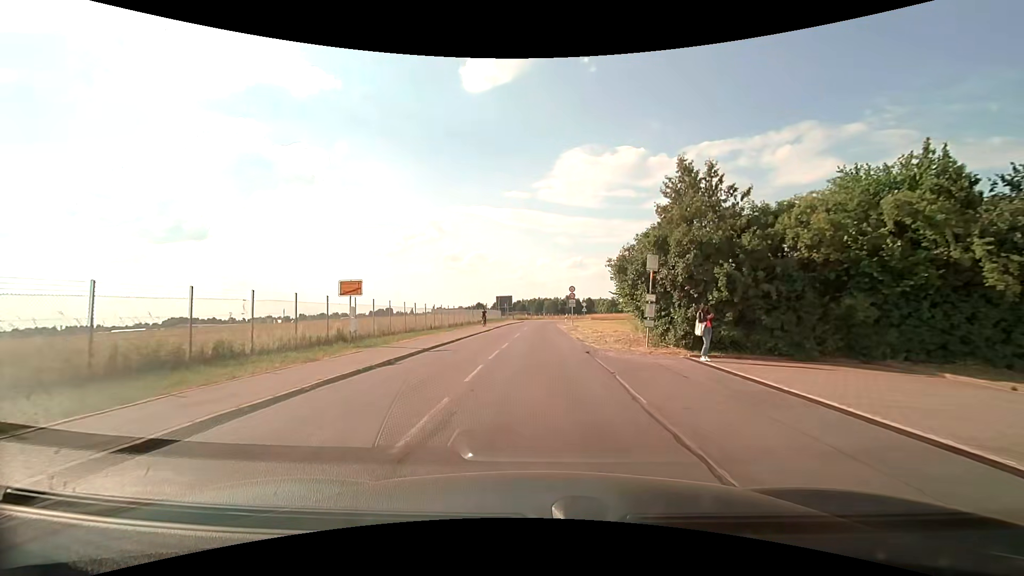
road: unclassified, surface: asphalt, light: Day
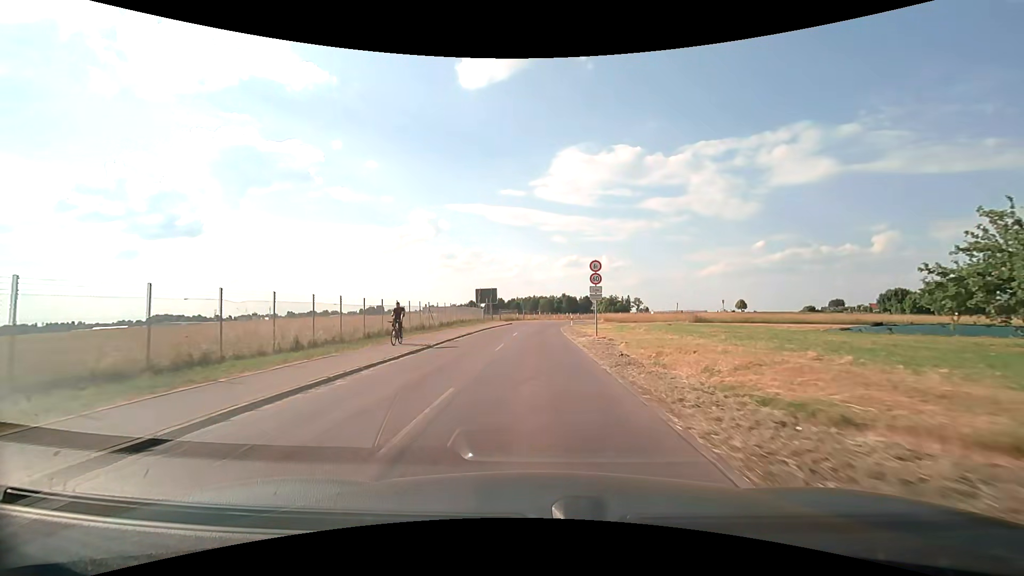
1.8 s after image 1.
(0.0, +23.3) m; 0°
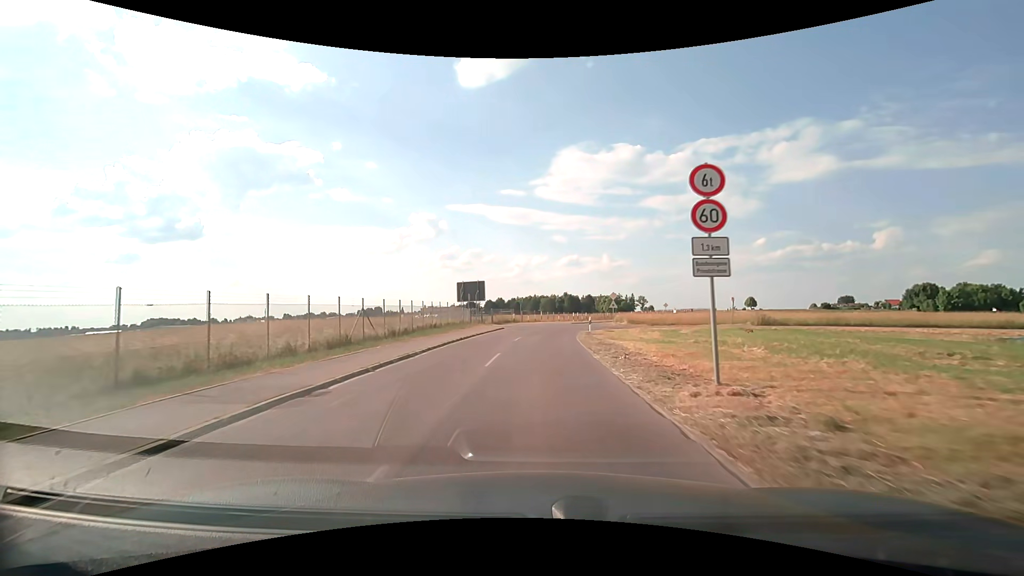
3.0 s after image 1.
(0.0, +16.3) m; 0°
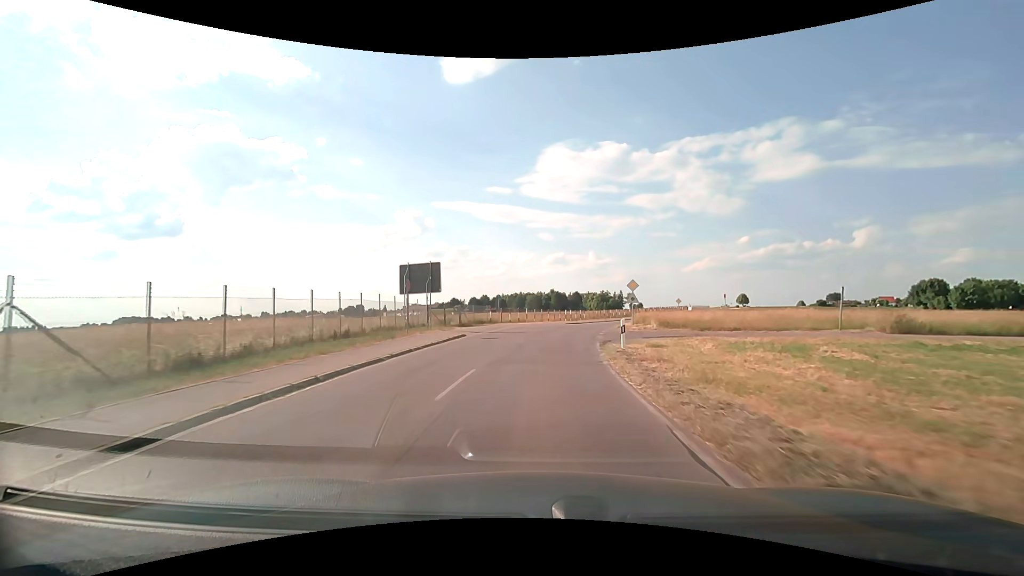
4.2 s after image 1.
(+0.1, +16.9) m; +1°
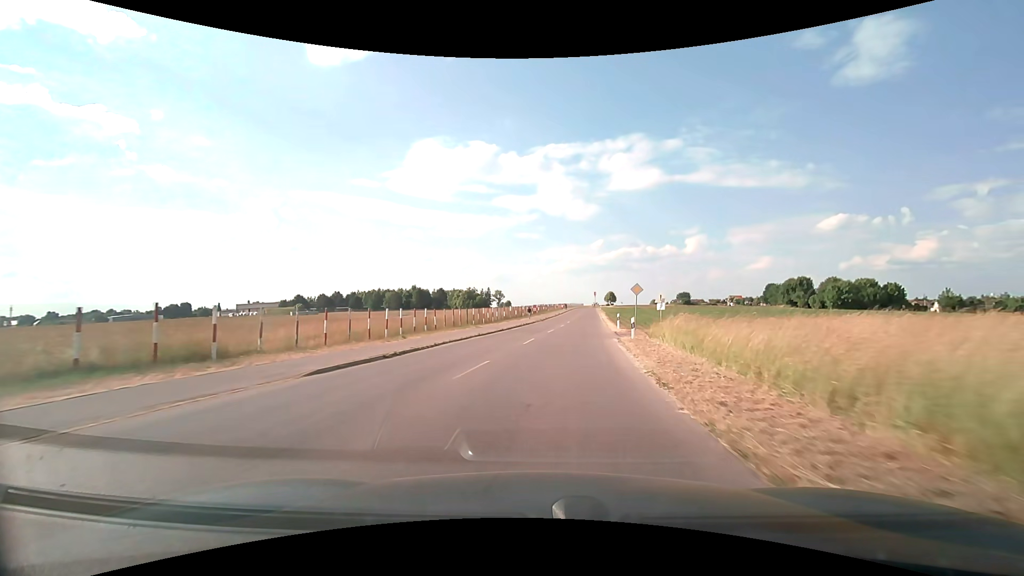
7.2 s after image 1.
(+4.8, +43.2) m; +15°
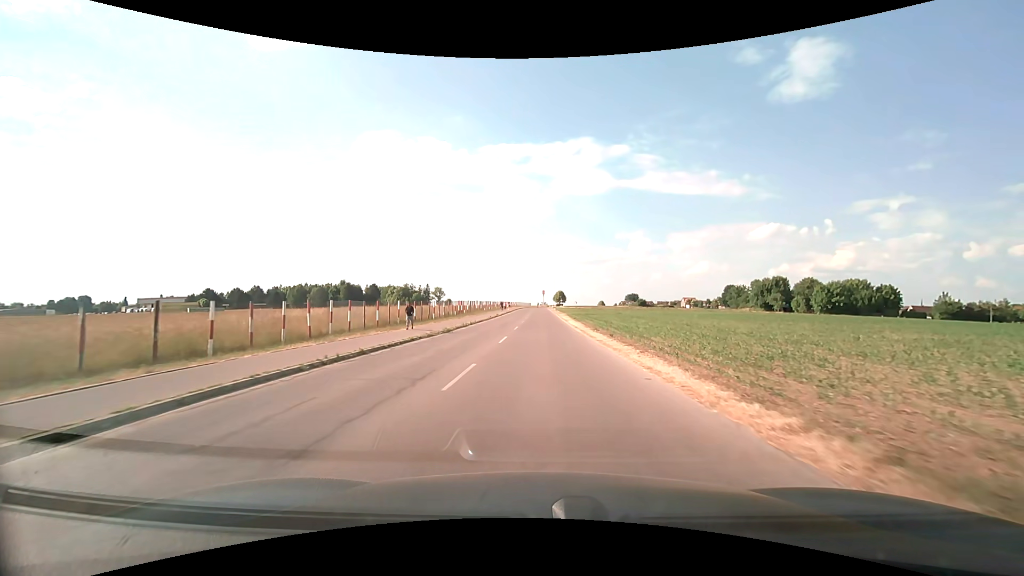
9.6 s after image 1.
(+2.7, +35.7) m; +6°
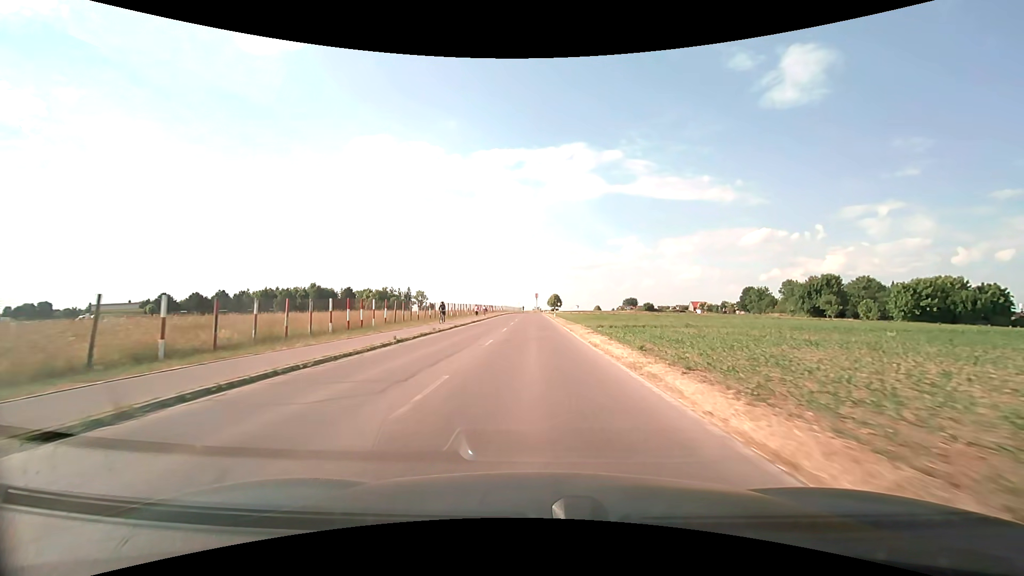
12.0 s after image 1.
(+0.4, +36.6) m; +1°
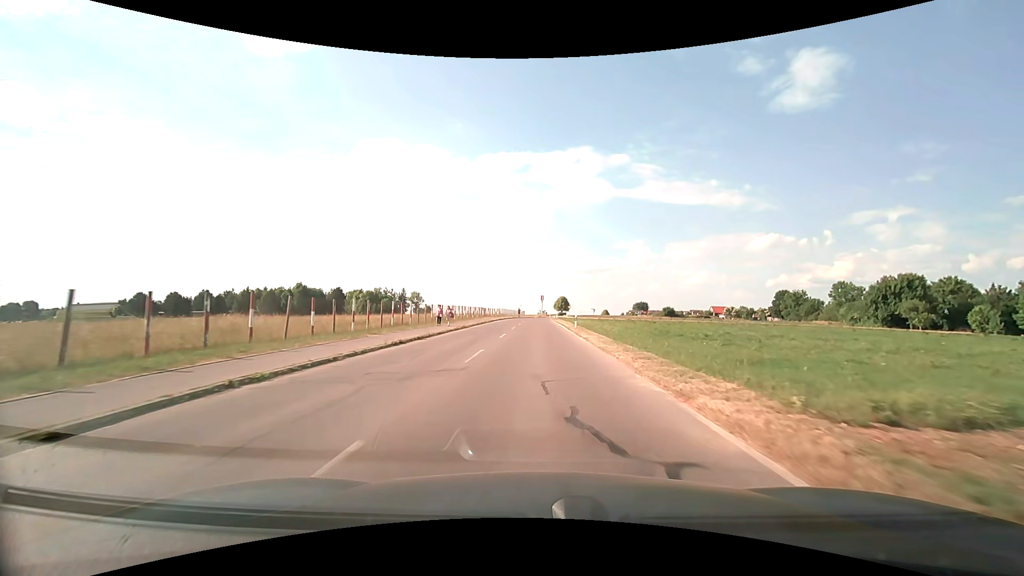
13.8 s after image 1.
(-0.2, +27.8) m; -1°
(0, +10) (0, +20) (0, +30) (0, +40) (0, +50) (0, +60) (0, +70) (+1, +80) (+1, +90) (+2, +100) m
